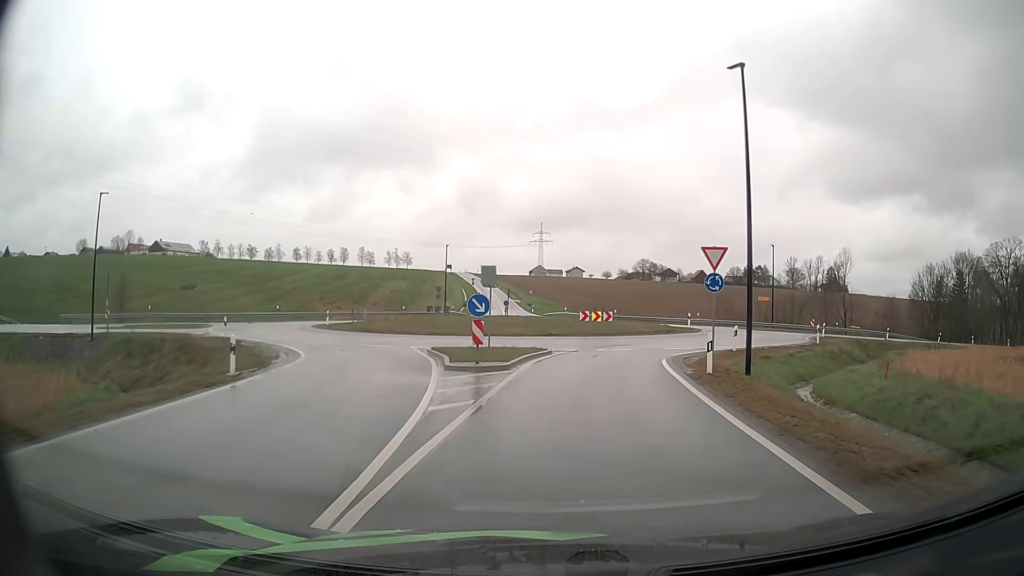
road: tertiary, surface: asphalt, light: Day
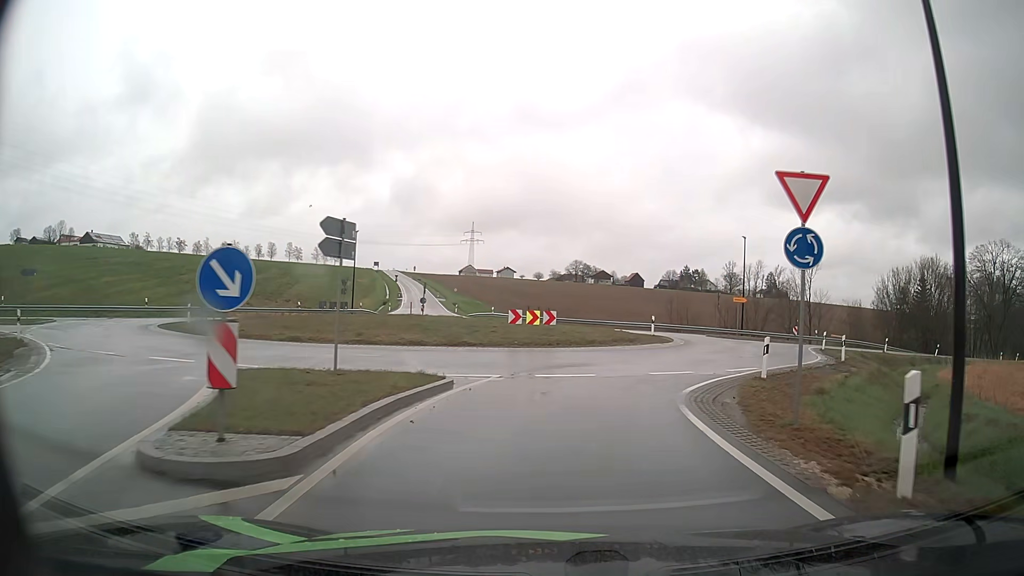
(+0.4, +11.3) m; +6°
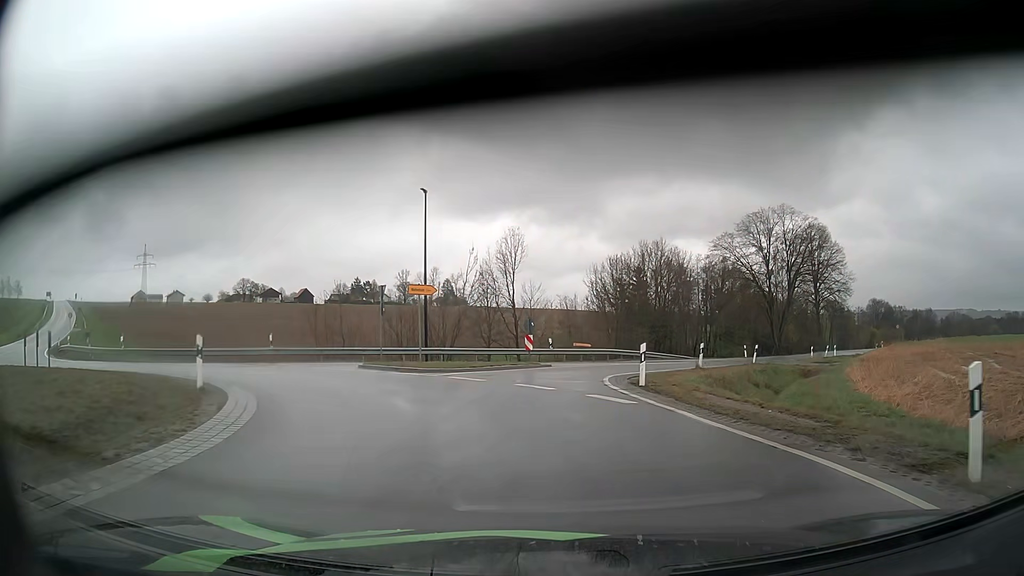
(+5.4, +22.4) m; +28°
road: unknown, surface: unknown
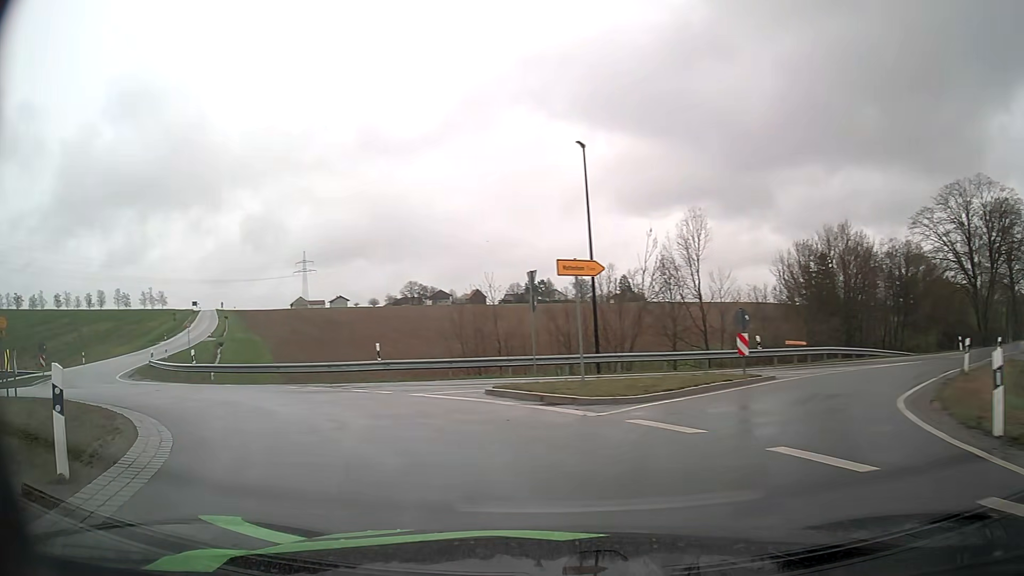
(-0.8, +8.4) m; -16°
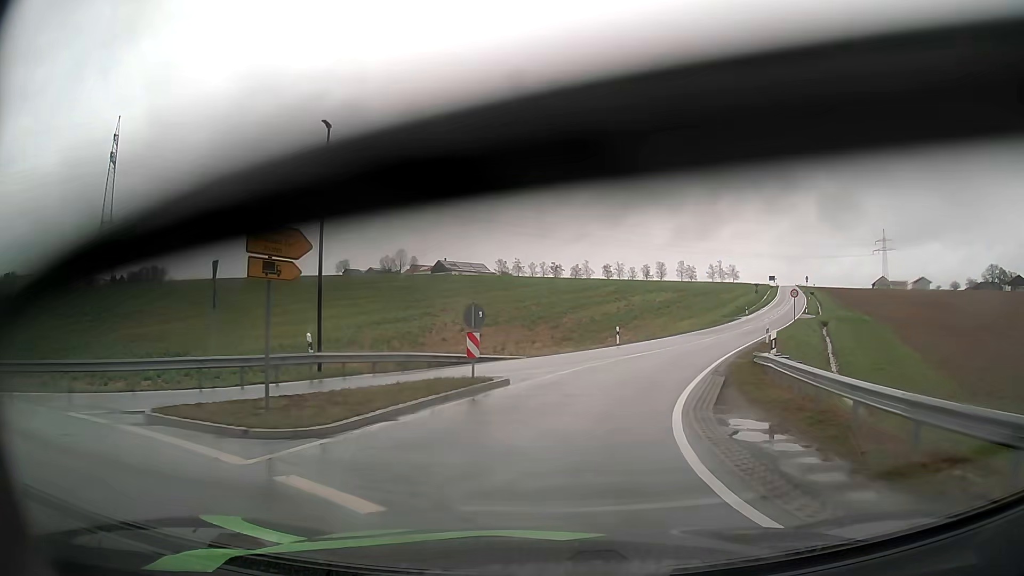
(-12.6, +18.5) m; -49°
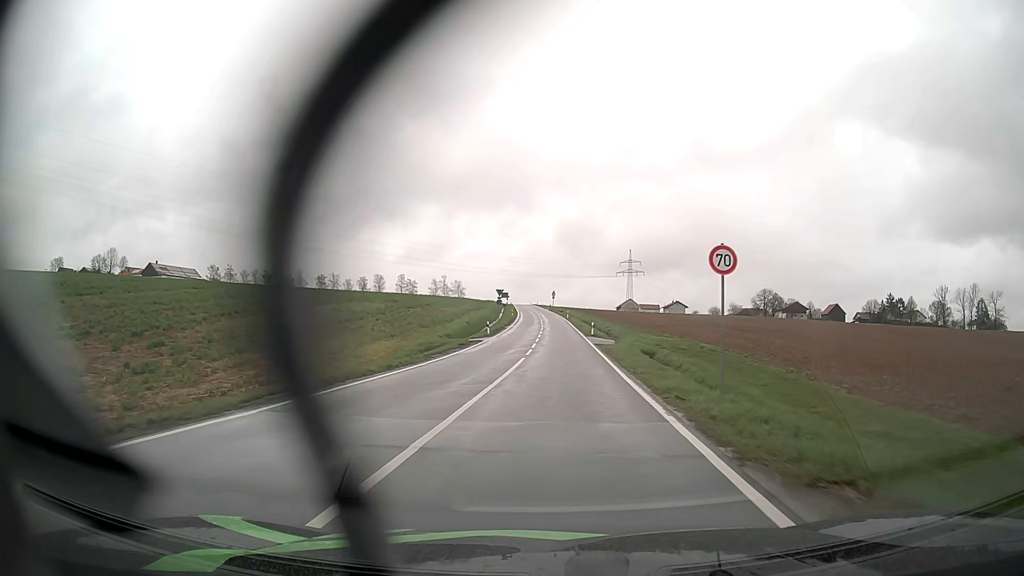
(+8.4, +34.7) m; +24°
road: tertiary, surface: asphalt
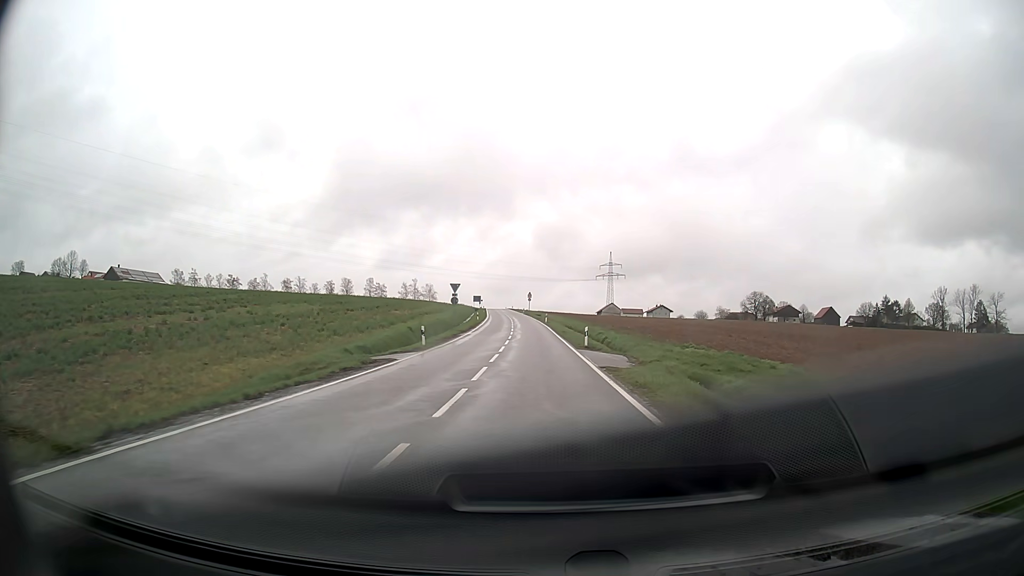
(+0.4, +18.6) m; +2°
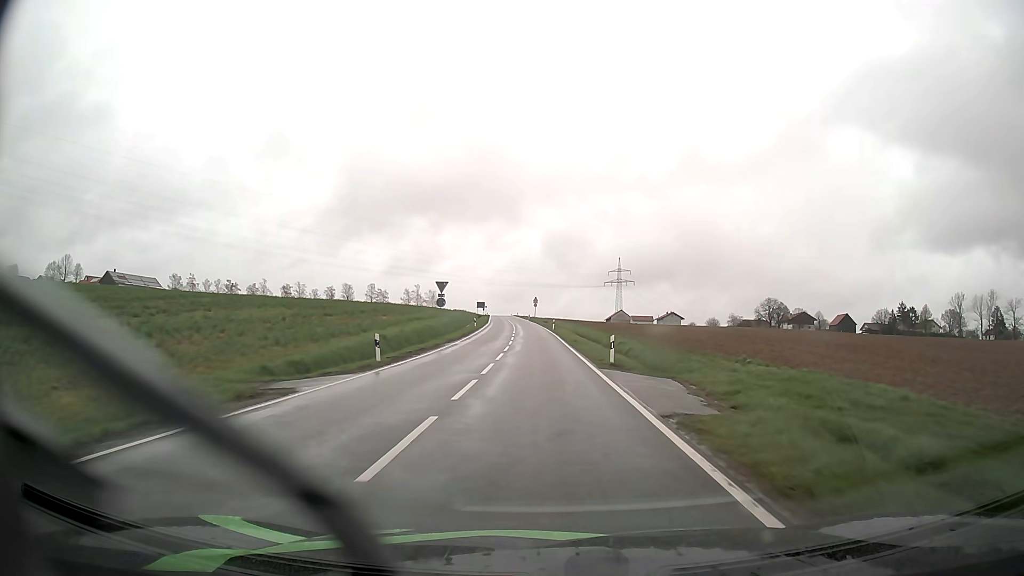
(0.0, +10.1) m; -1°
(0, +10) (0, +20) (0, +30) (-1, +40) (-1, +50) (-1, +60) (-2, +70) (-2, +80) (-3, +90) (-4, +100) m
